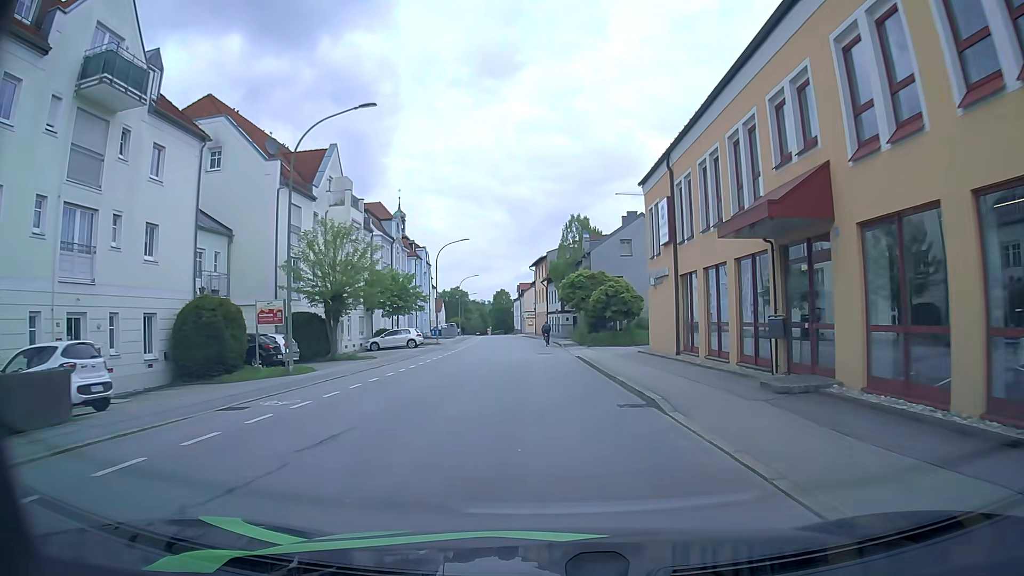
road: tertiary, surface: asphalt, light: Day
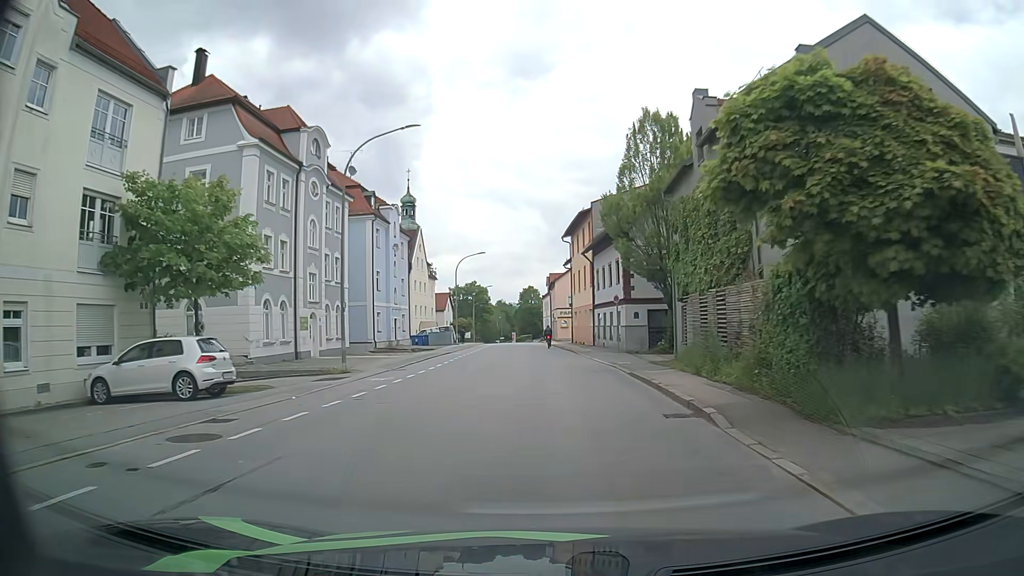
(-0.9, +34.0) m; -4°
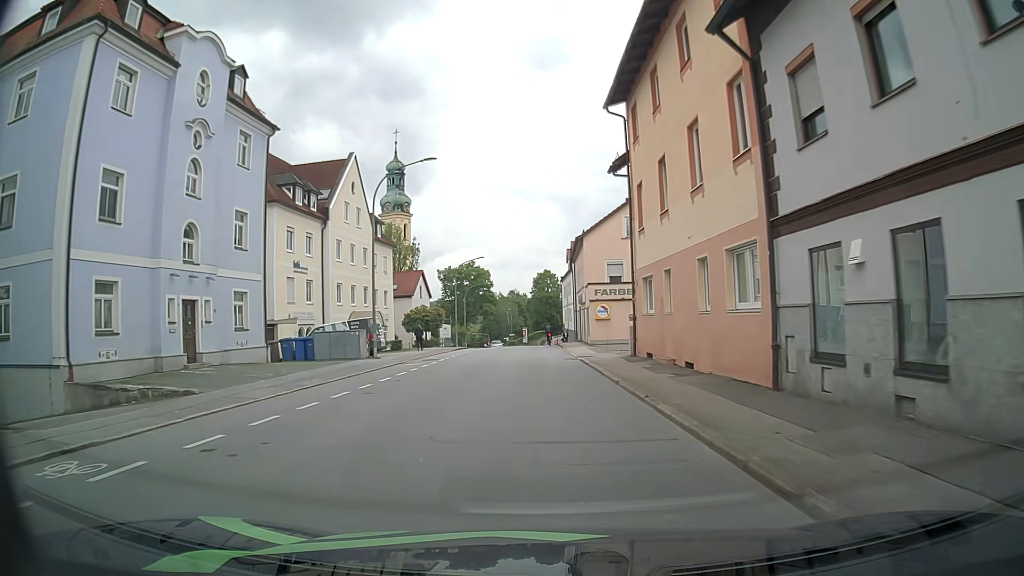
(0.0, +35.6) m; -1°
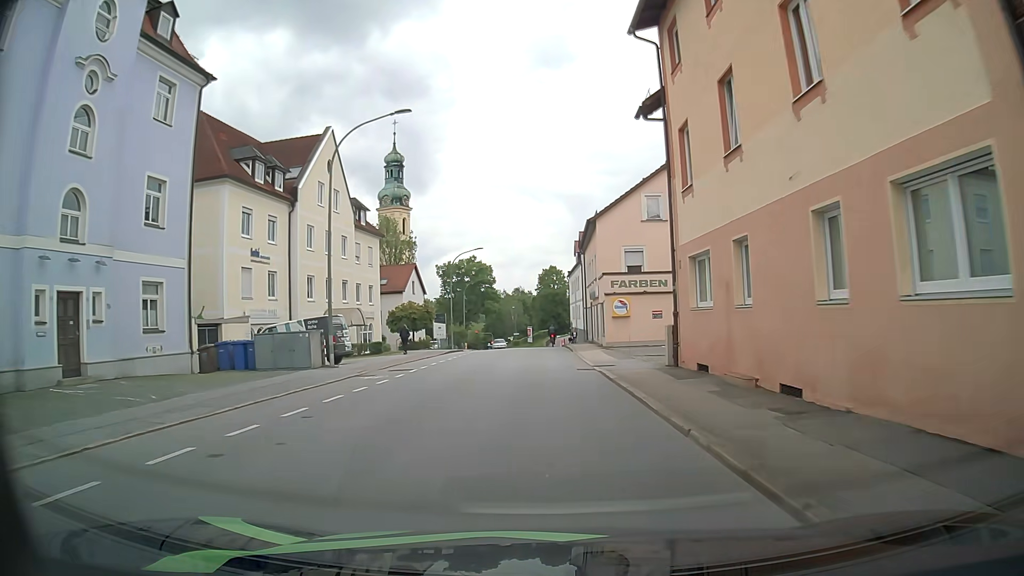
(0.0, +7.0) m; 0°
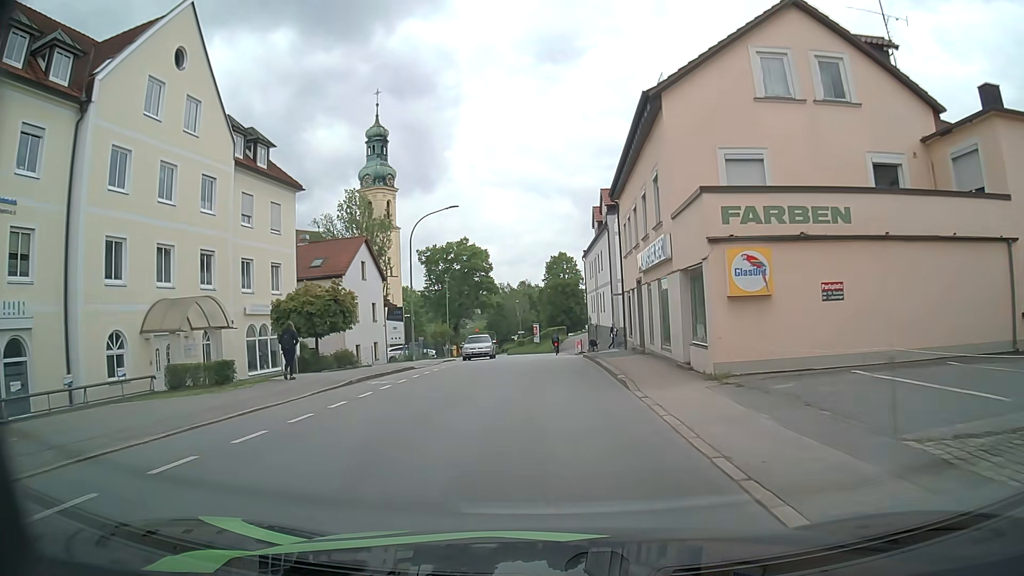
(-0.1, +20.5) m; 0°
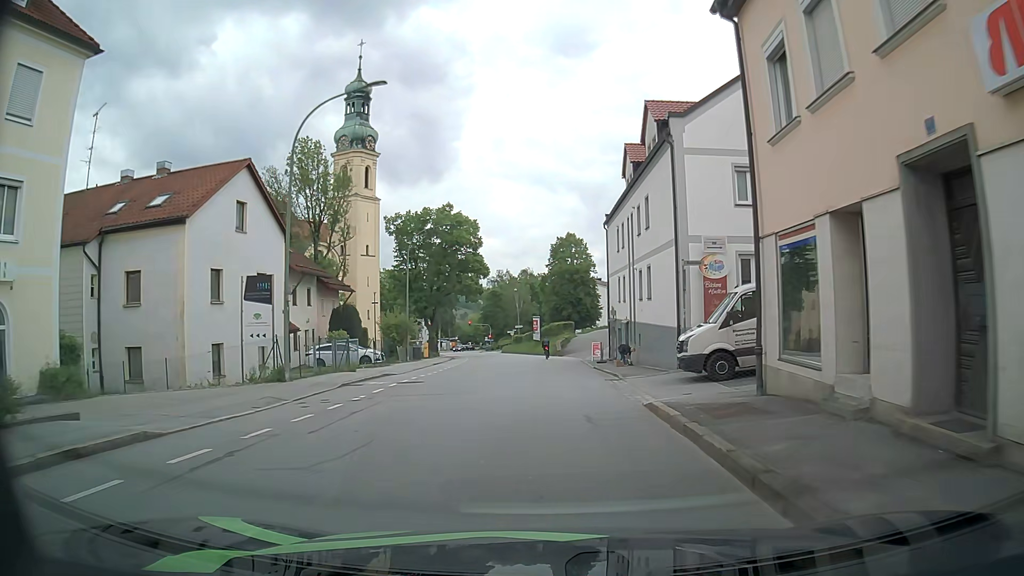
(-0.4, +19.5) m; +1°
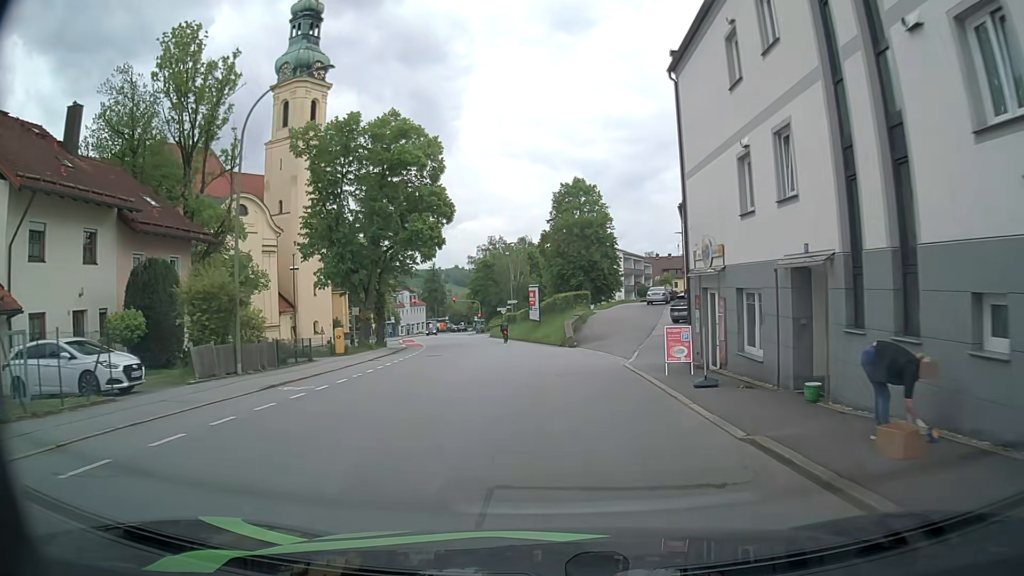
(-0.7, +25.2) m; -2°
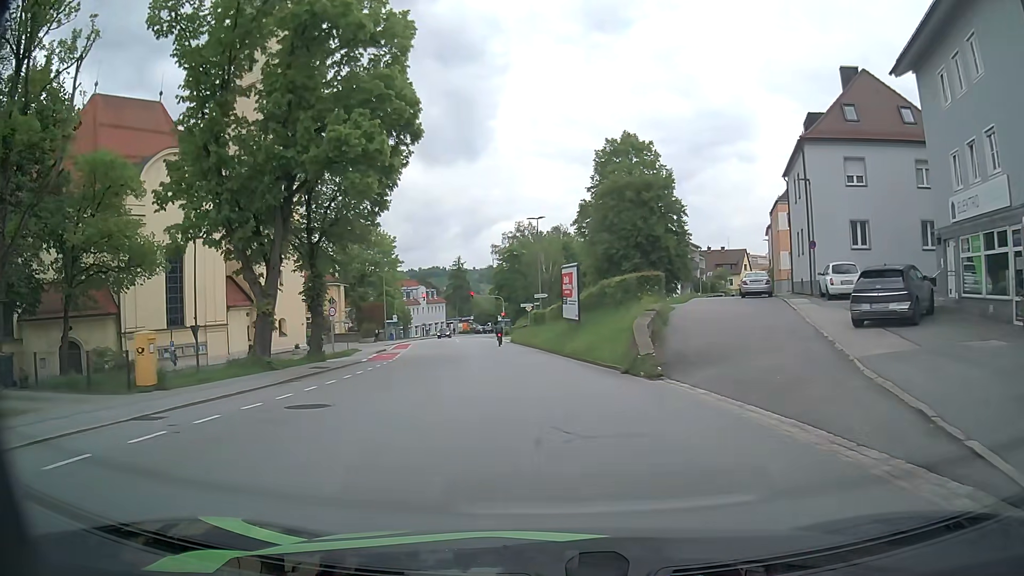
(-0.3, +19.6) m; -3°
(0, +10) (-1, +20) (-1, +30) (-3, +40) (-4, +50) (-5, +60) (-6, +70) (-8, +80) (-9, +89) (-10, +99) m
